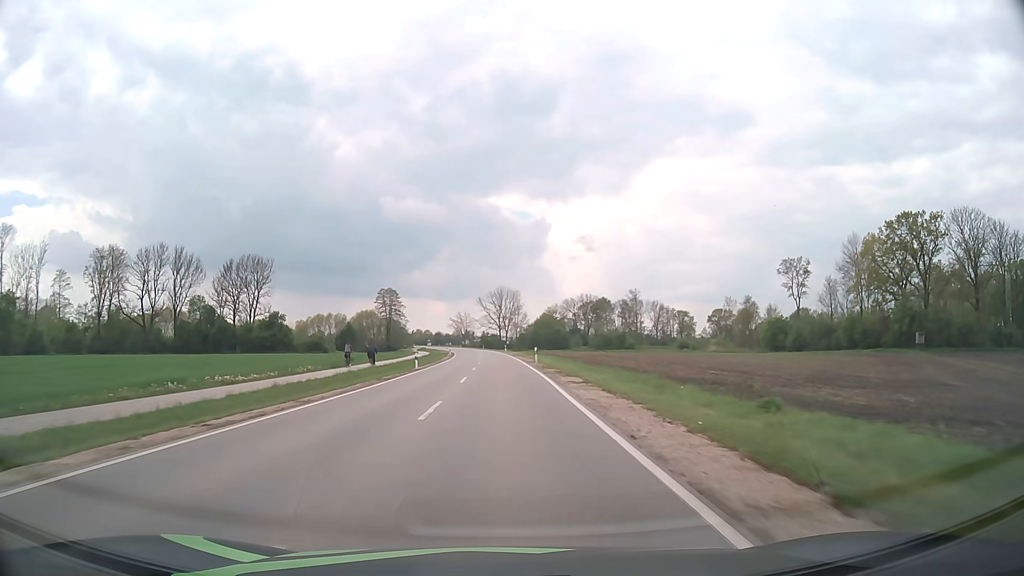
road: tertiary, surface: asphalt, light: Day
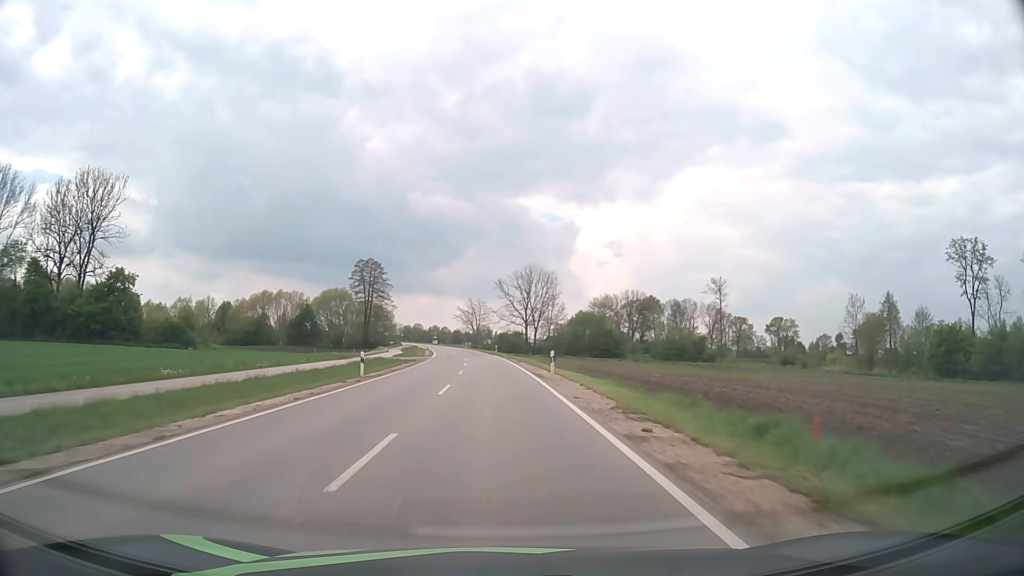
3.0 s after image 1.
(-0.8, +66.4) m; -2°
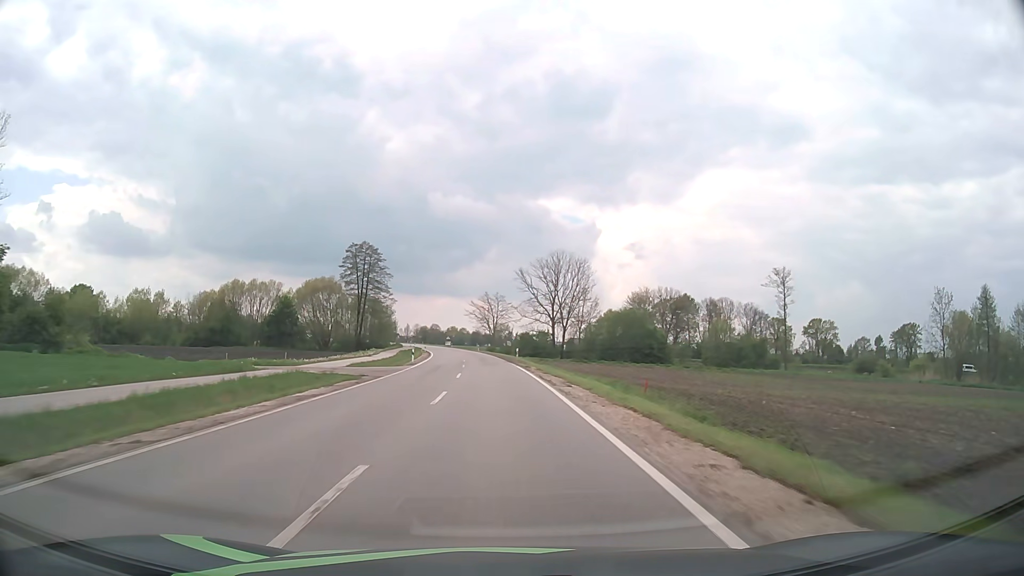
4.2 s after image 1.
(-0.4, +26.8) m; -2°
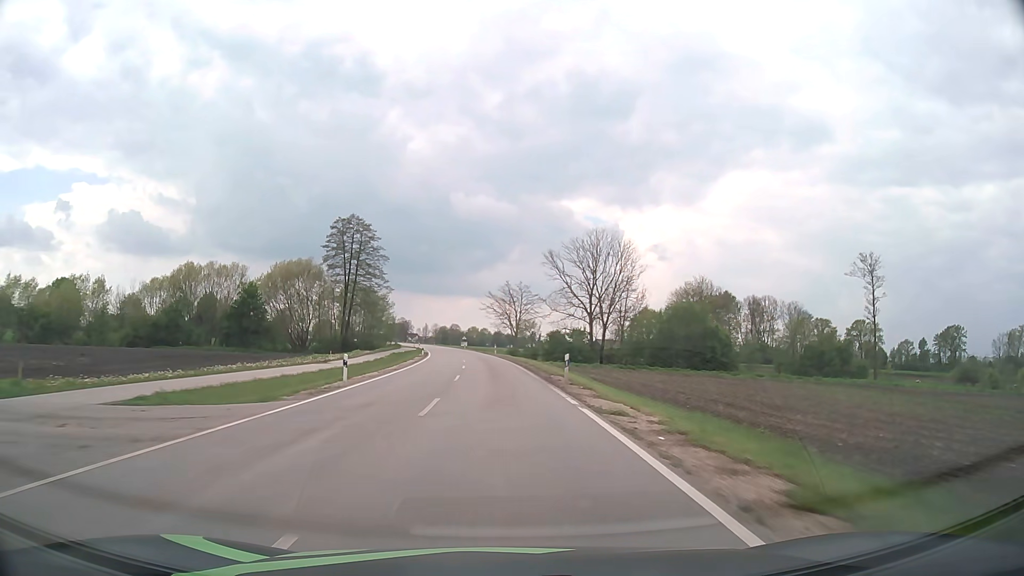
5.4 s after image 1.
(-0.4, +26.8) m; -2°
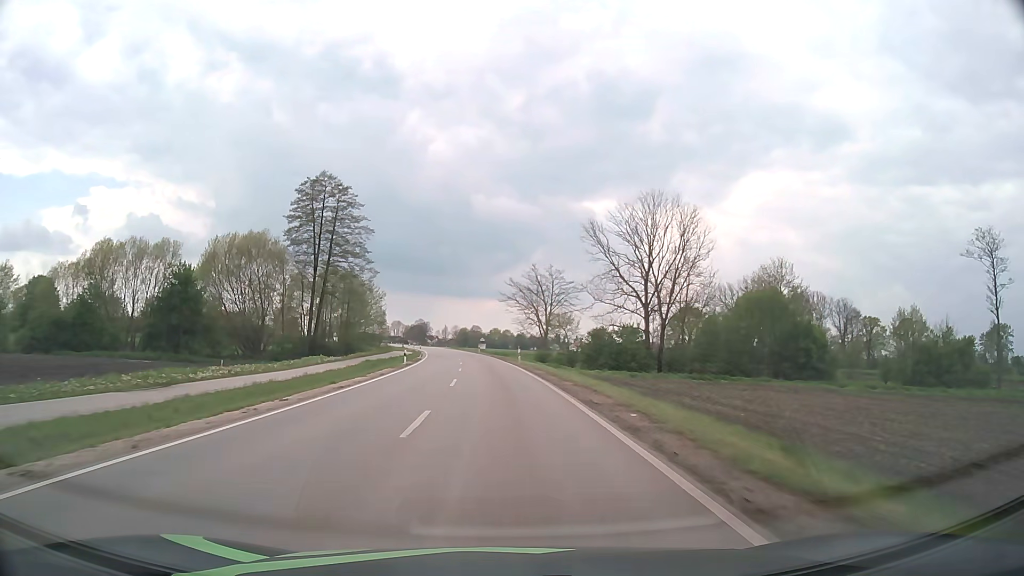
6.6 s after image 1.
(-0.4, +26.9) m; -2°
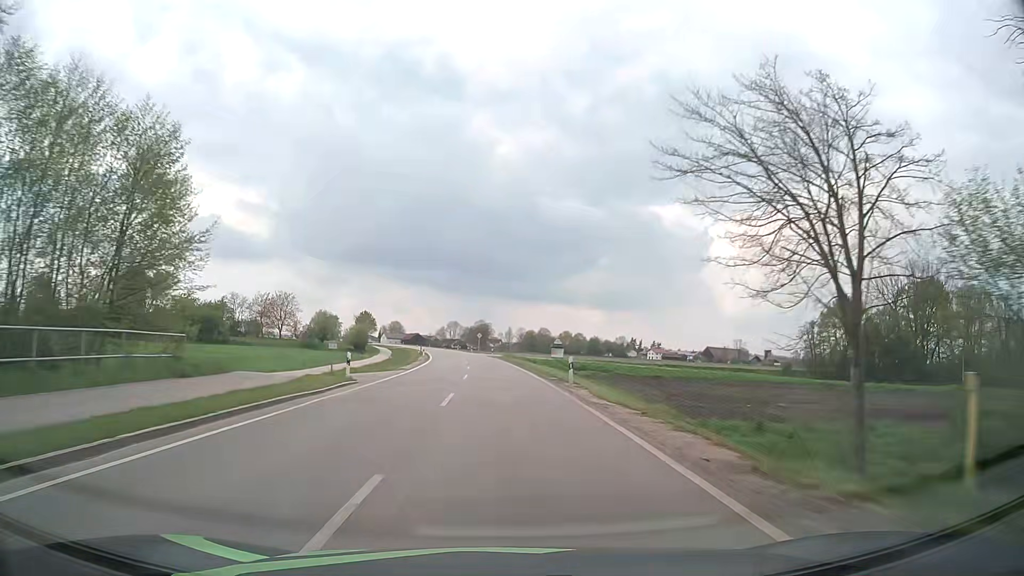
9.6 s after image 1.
(-3.4, +67.0) m; -6°
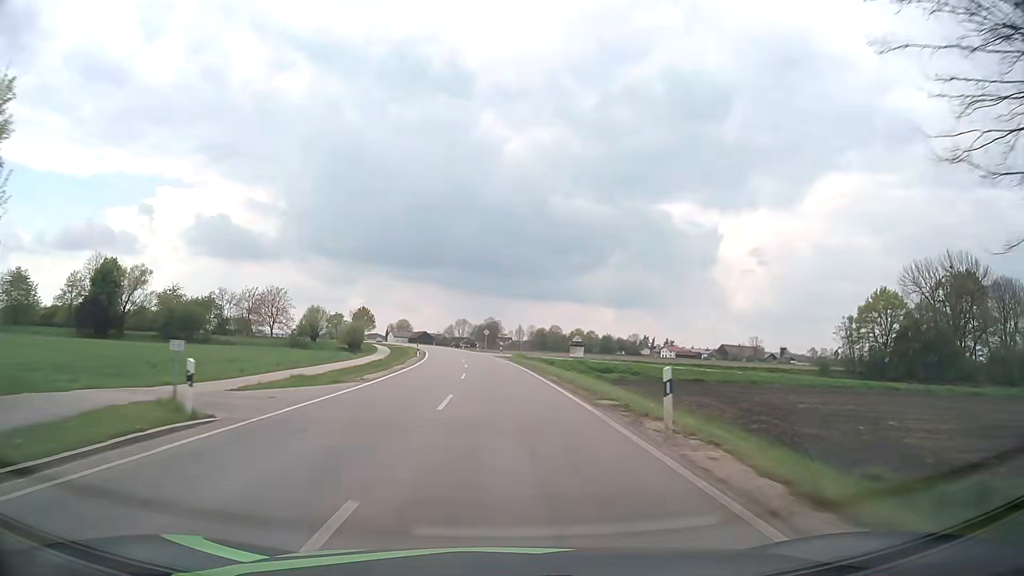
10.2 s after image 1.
(-0.1, +13.3) m; -1°
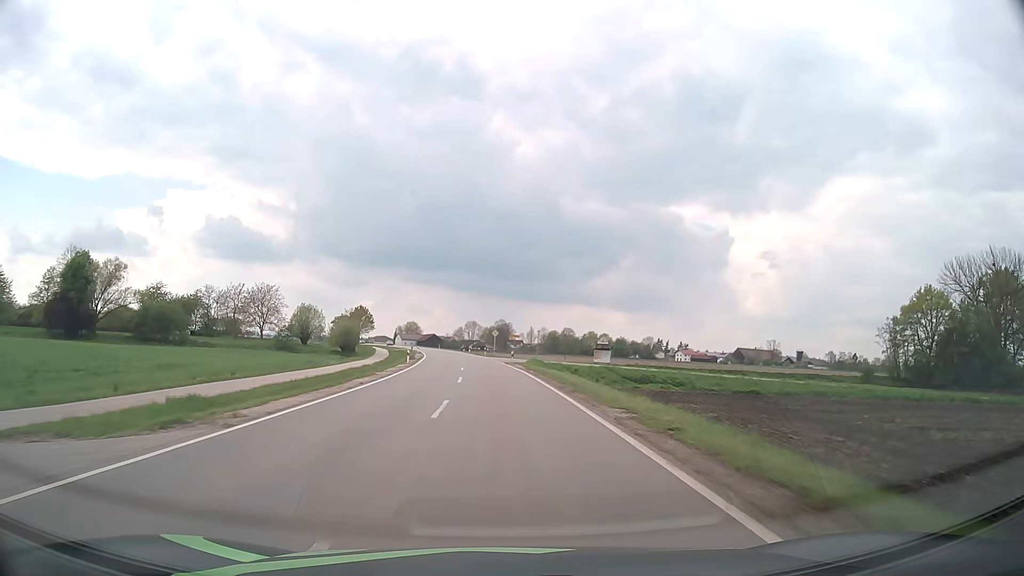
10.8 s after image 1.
(-0.1, +13.3) m; -1°
(0, +10) (0, +20) (-1, +30) (-1, +40) (-2, +50) (-2, +60) (-3, +70) (-4, +80) (-6, +90) (-7, +100) m
